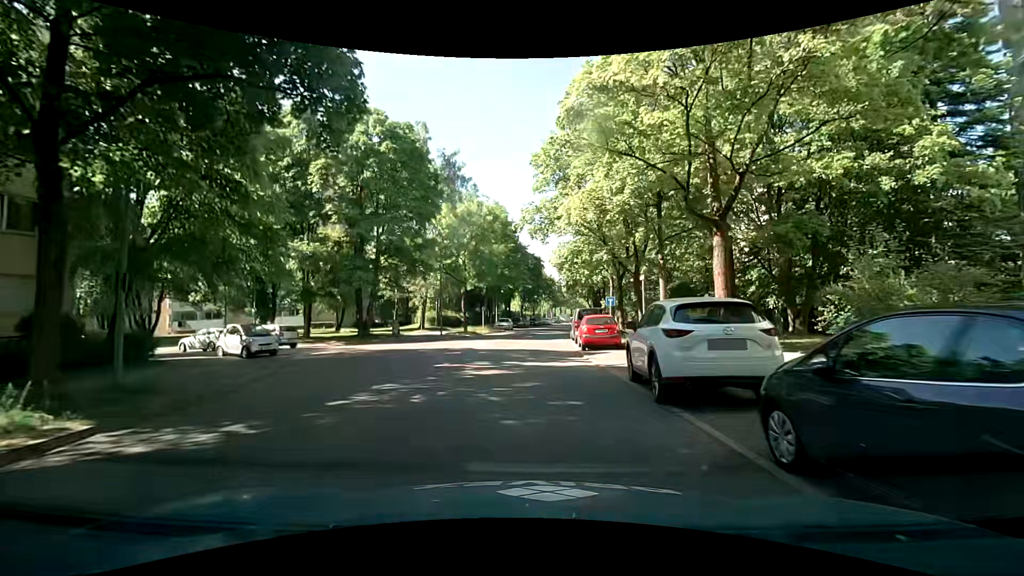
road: residential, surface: asphalt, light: Day
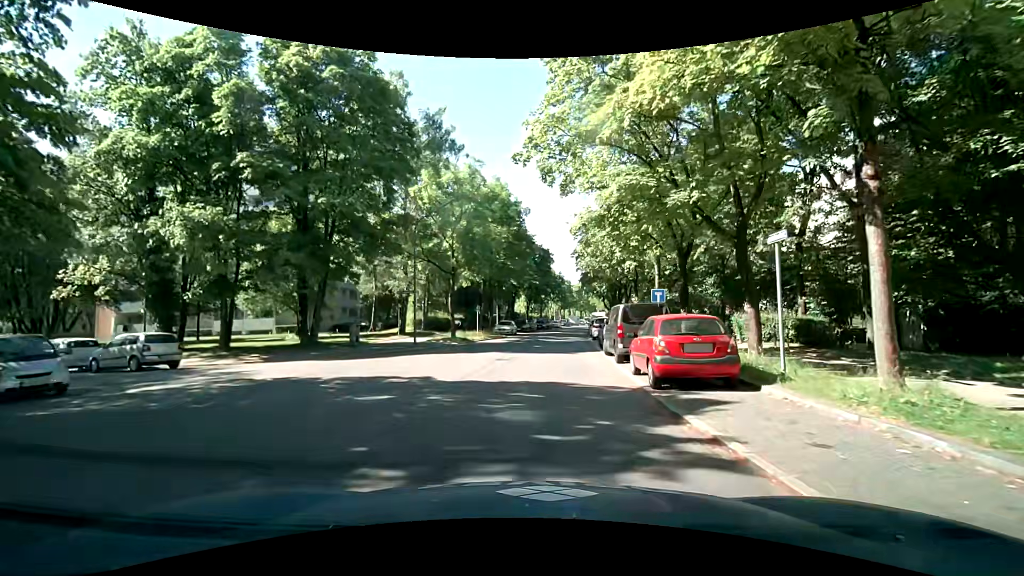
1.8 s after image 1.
(+0.2, +11.0) m; +1°
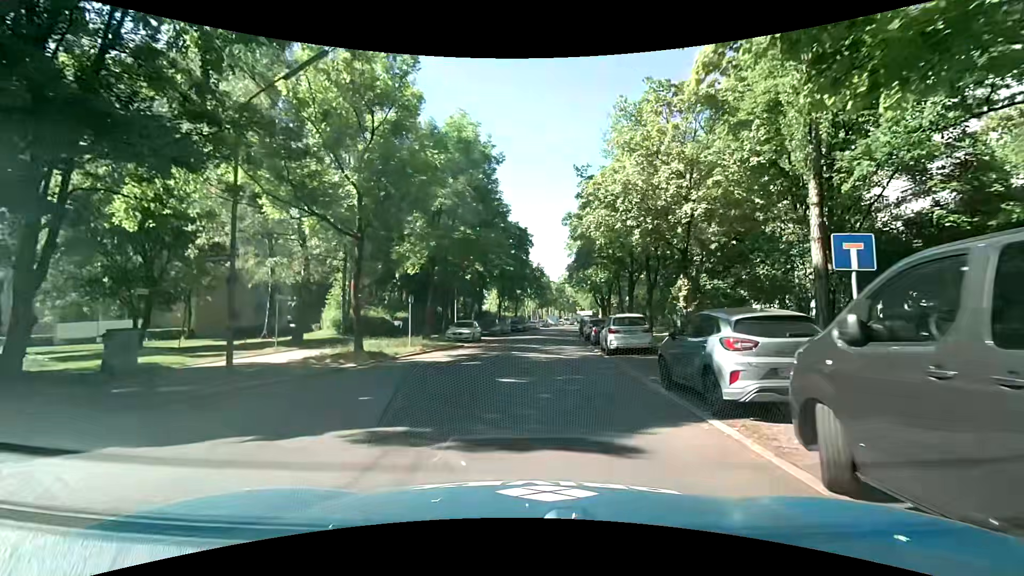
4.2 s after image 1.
(+0.2, +15.5) m; +1°
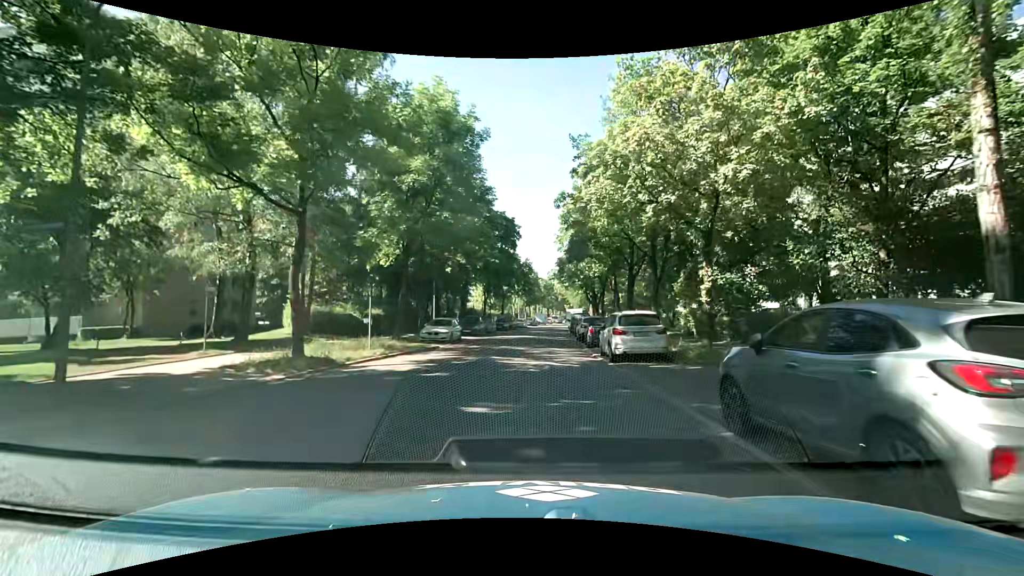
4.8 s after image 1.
(+0.1, +4.0) m; +2°
